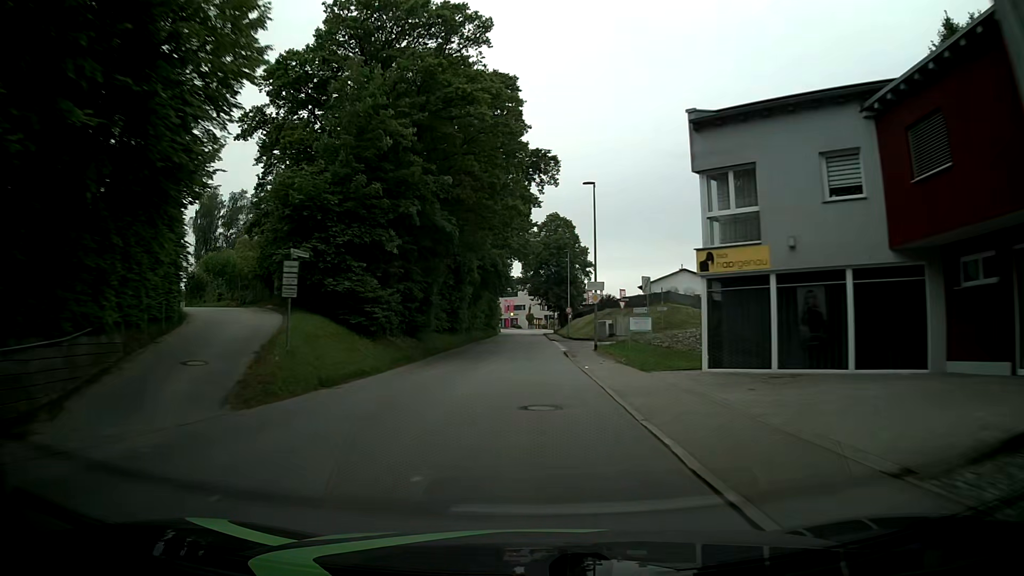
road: tertiary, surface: asphalt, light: Day
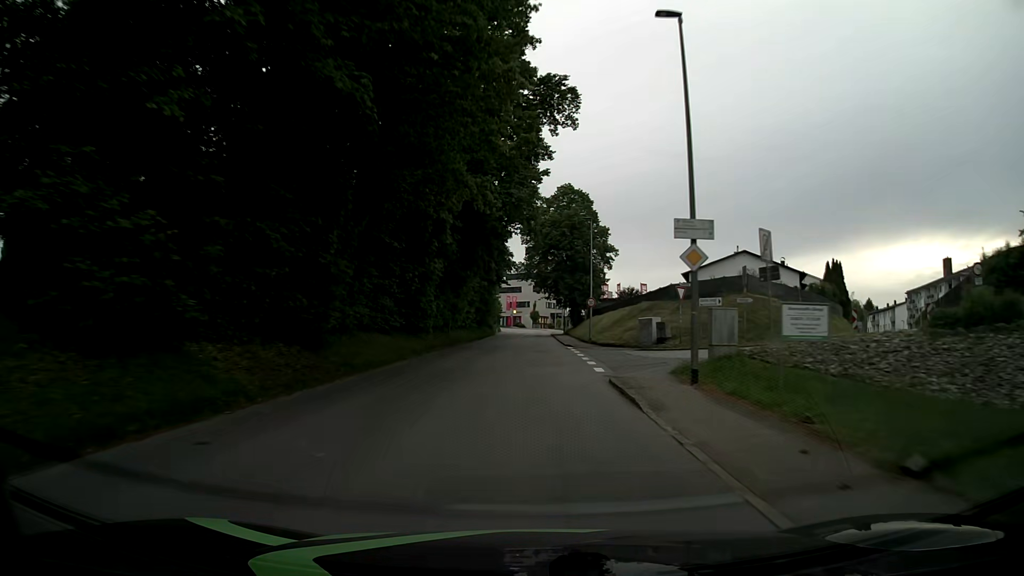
(-0.4, +18.6) m; -3°
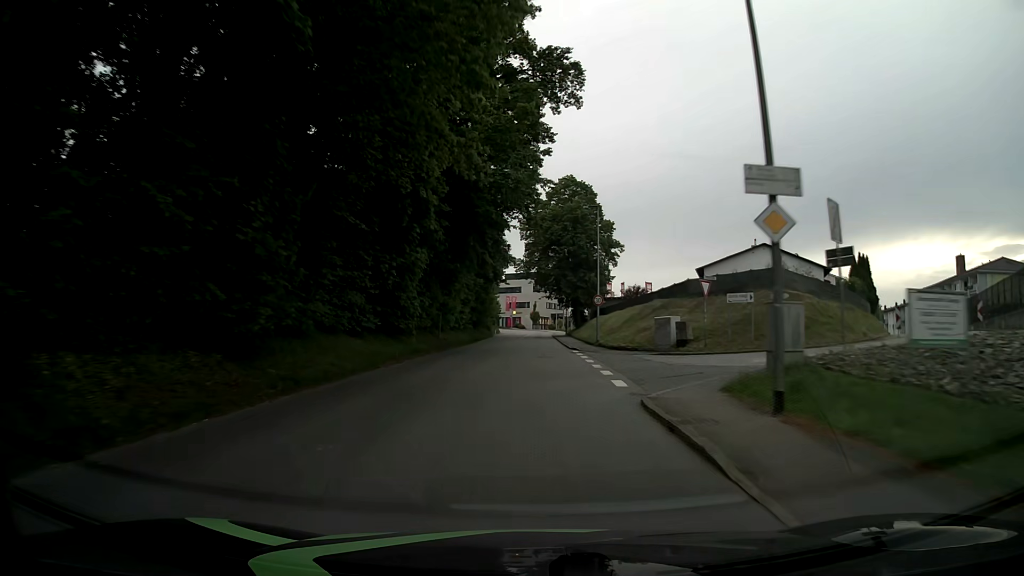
(+0.1, +4.6) m; +2°
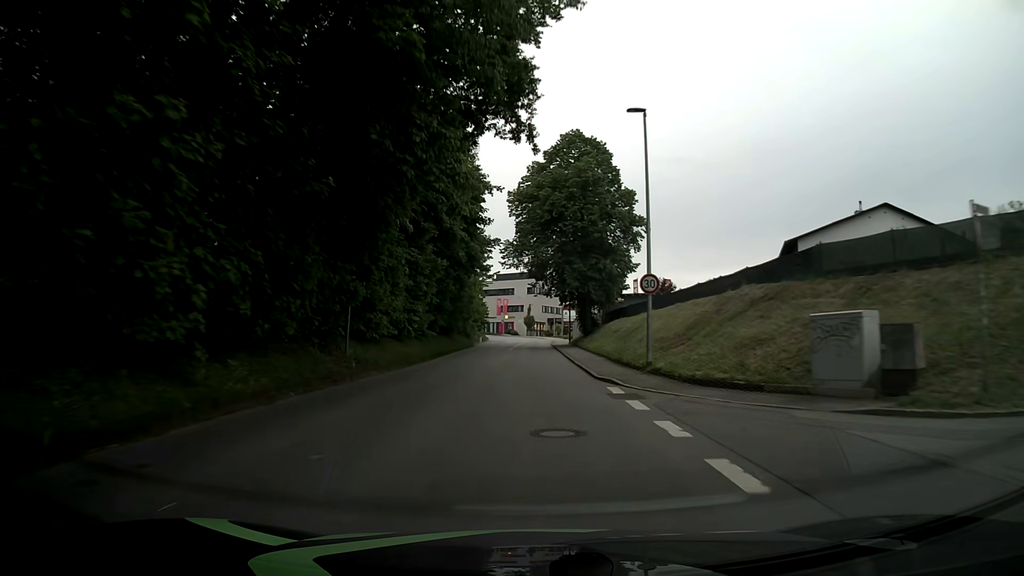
(0.0, +18.4) m; +1°
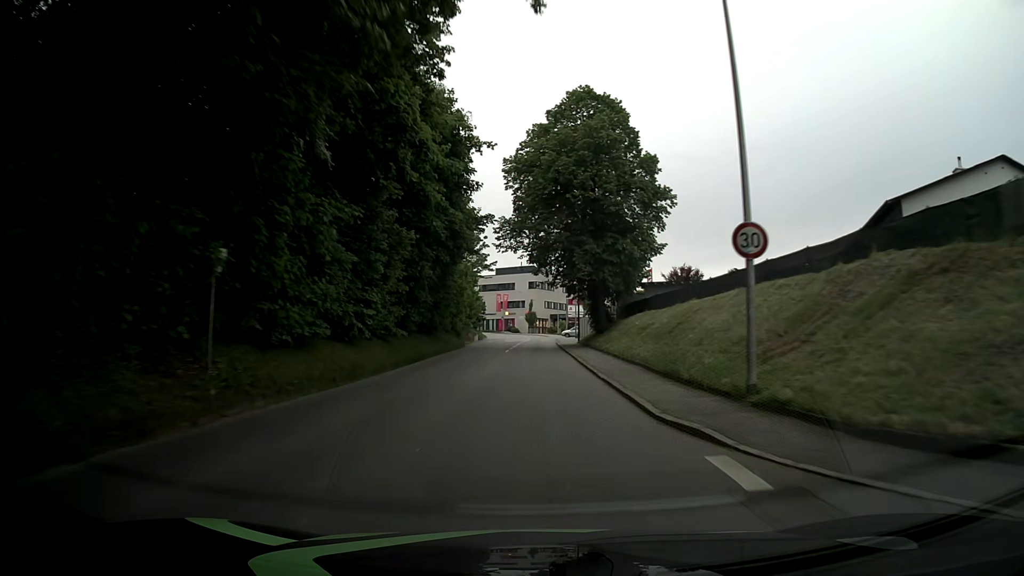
(-0.2, +9.2) m; -1°
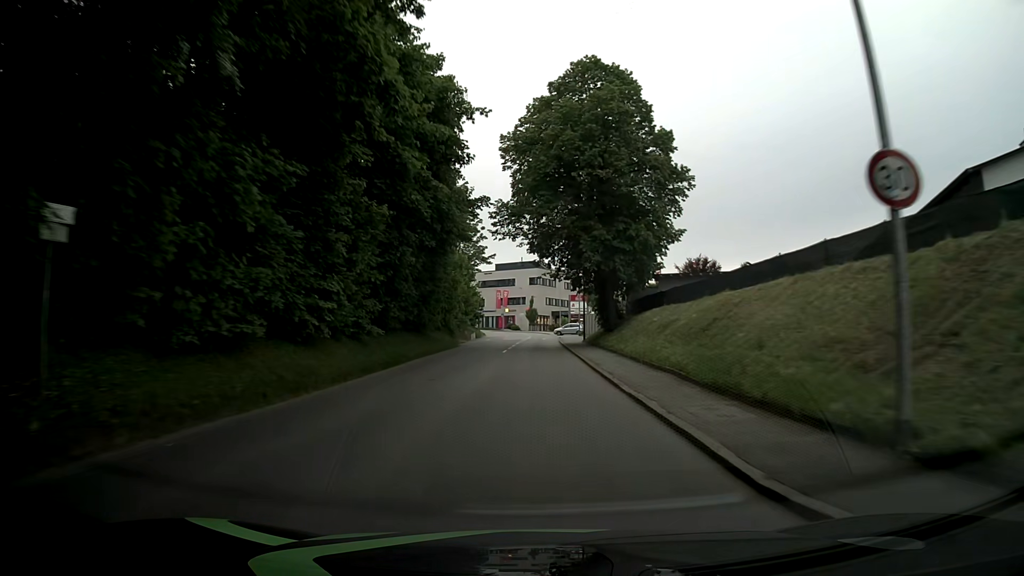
(0.0, +4.6) m; -1°
